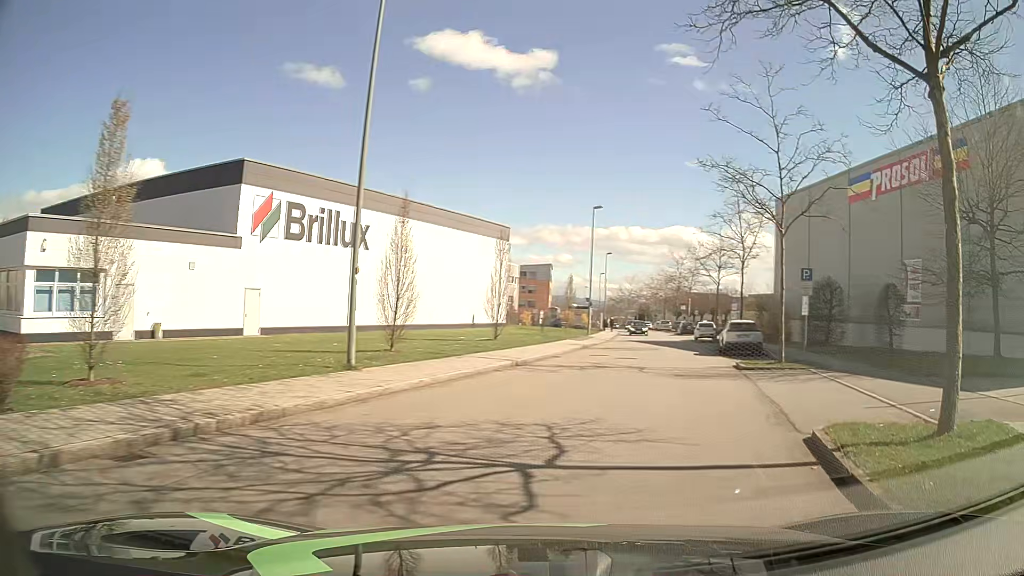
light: Day
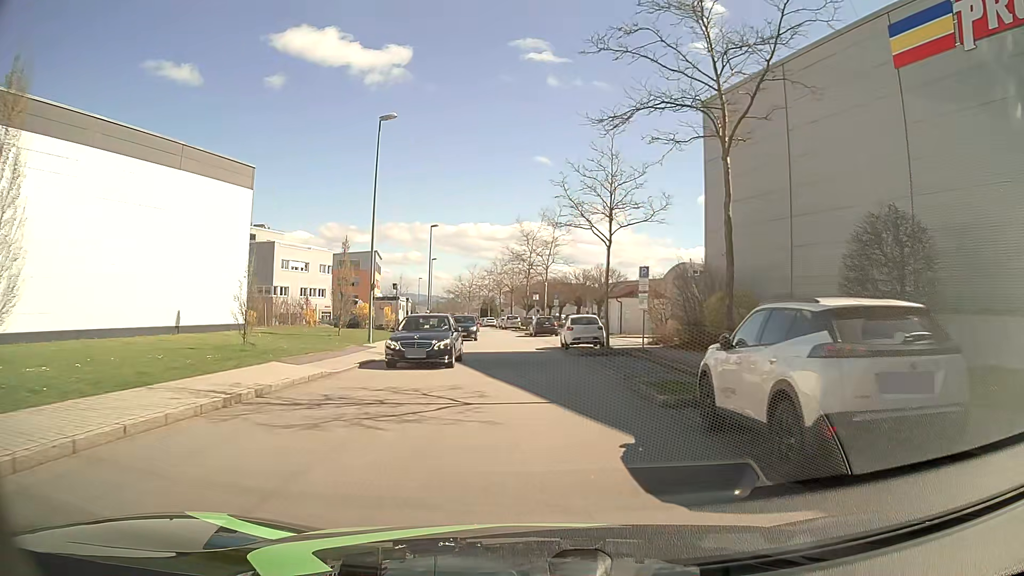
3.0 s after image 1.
(+4.4, +23.5) m; +13°
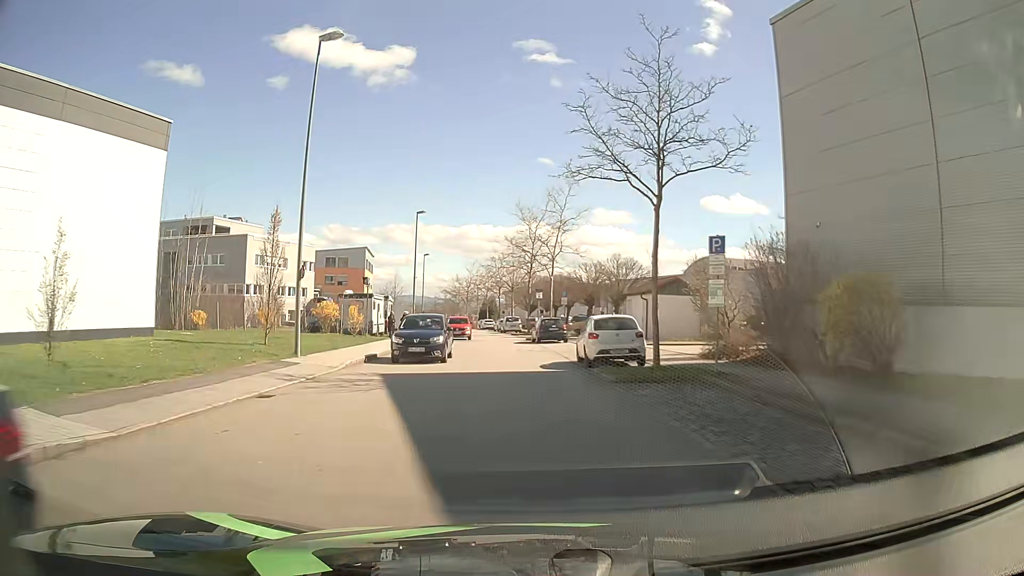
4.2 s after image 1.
(-0.1, +9.7) m; -1°
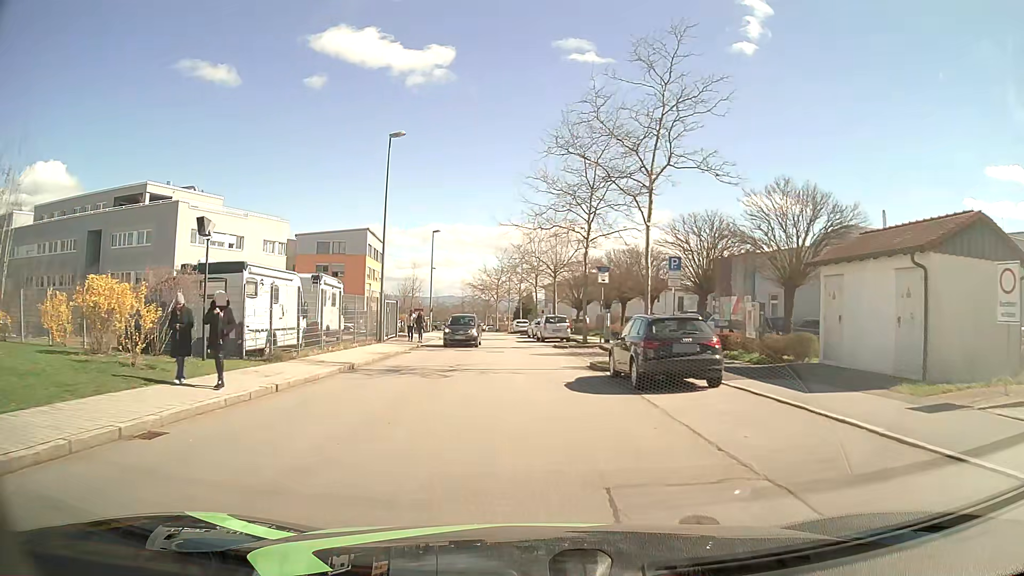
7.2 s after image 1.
(-0.7, +24.8) m; -3°
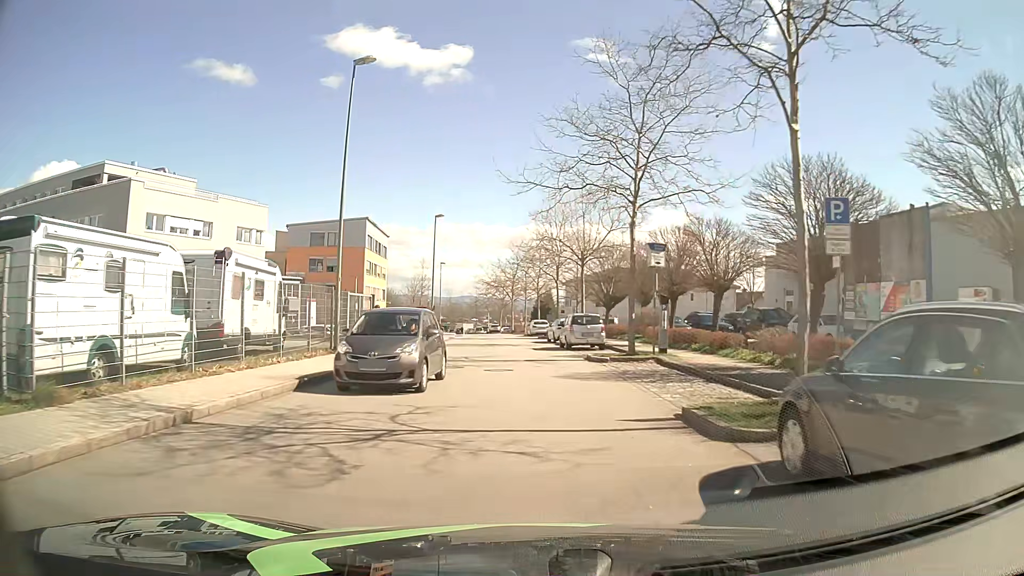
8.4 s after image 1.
(-0.2, +10.2) m; -2°
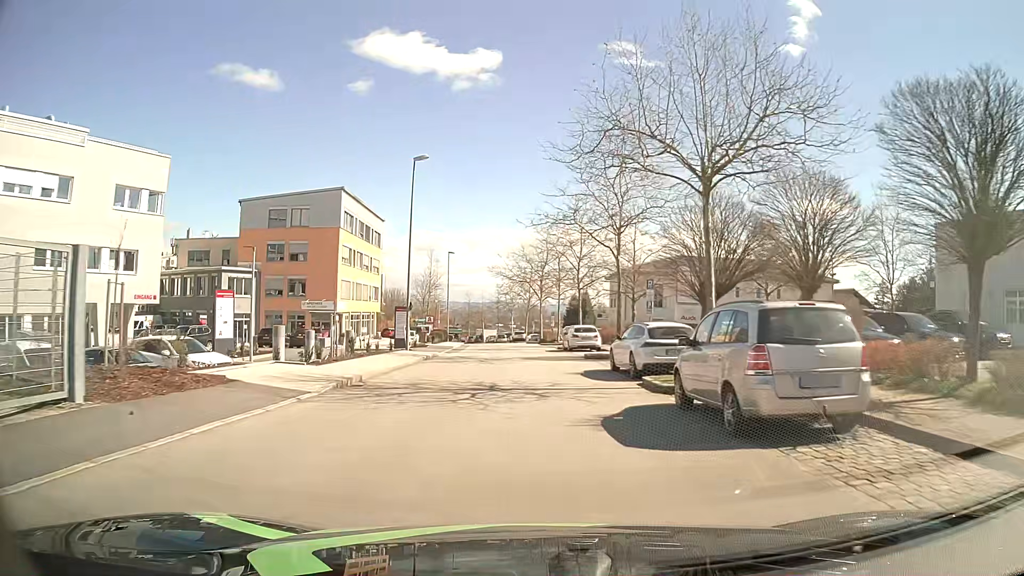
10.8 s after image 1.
(-0.5, +22.3) m; -3°
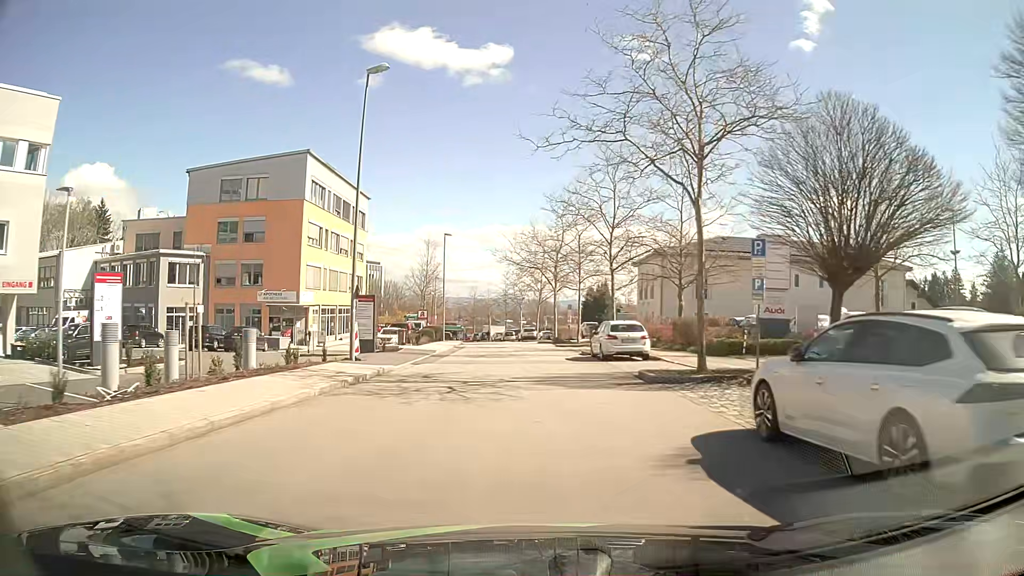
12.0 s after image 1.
(-0.1, +12.6) m; -1°
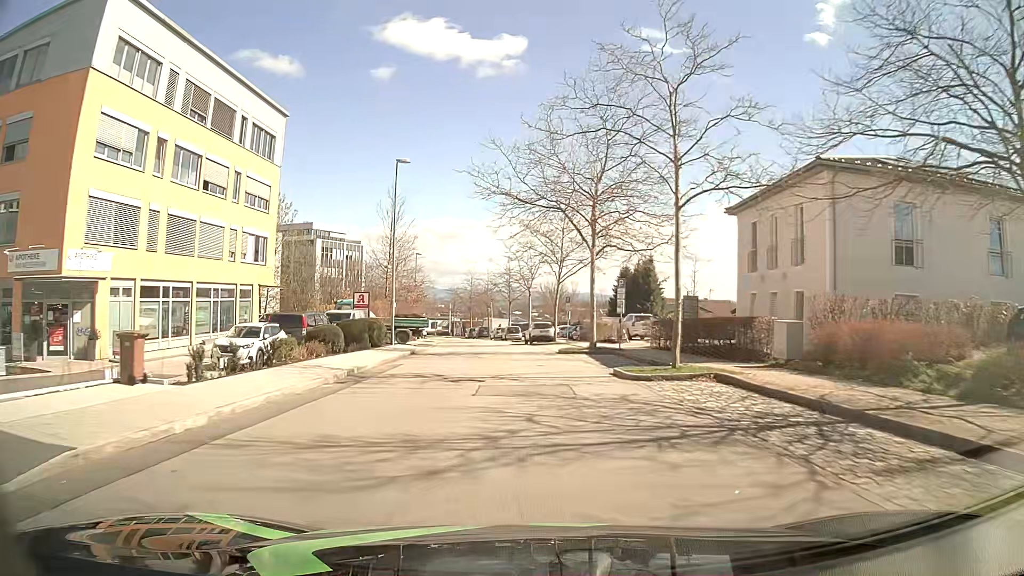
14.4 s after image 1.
(0.0, +27.8) m; 0°
(0, +10) (0, +20) (-1, +30) (-2, +40) (-3, +50) (-4, +60) (-6, +70) (-8, +79) (-10, +89) (-13, +99) m
